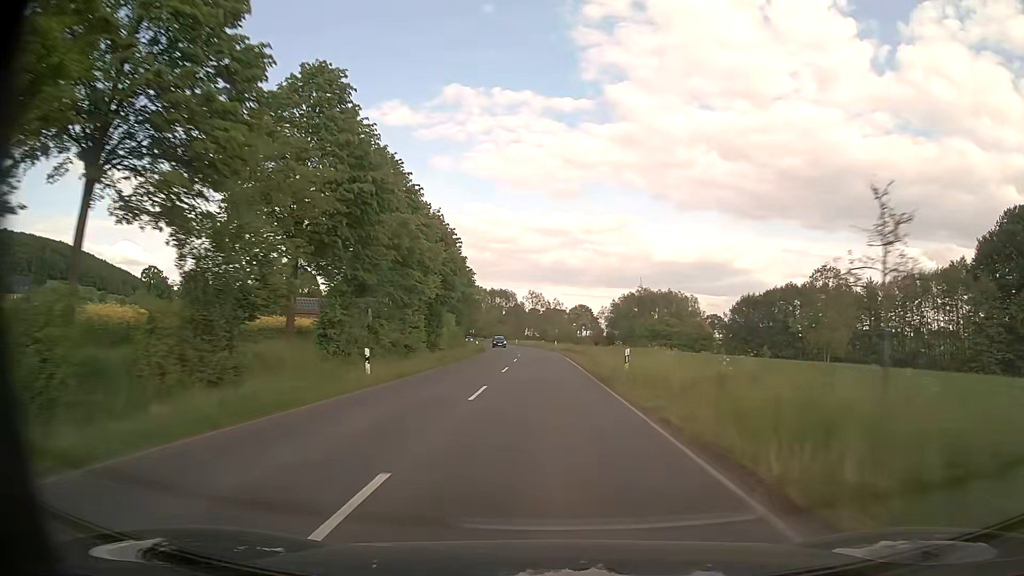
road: secondary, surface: asphalt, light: Day
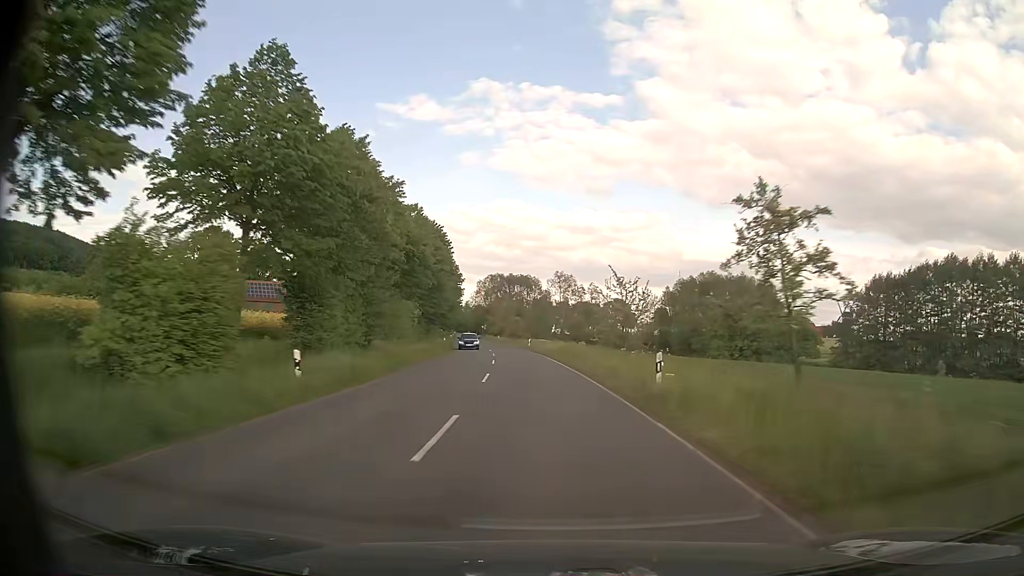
(-0.8, +55.7) m; -2°
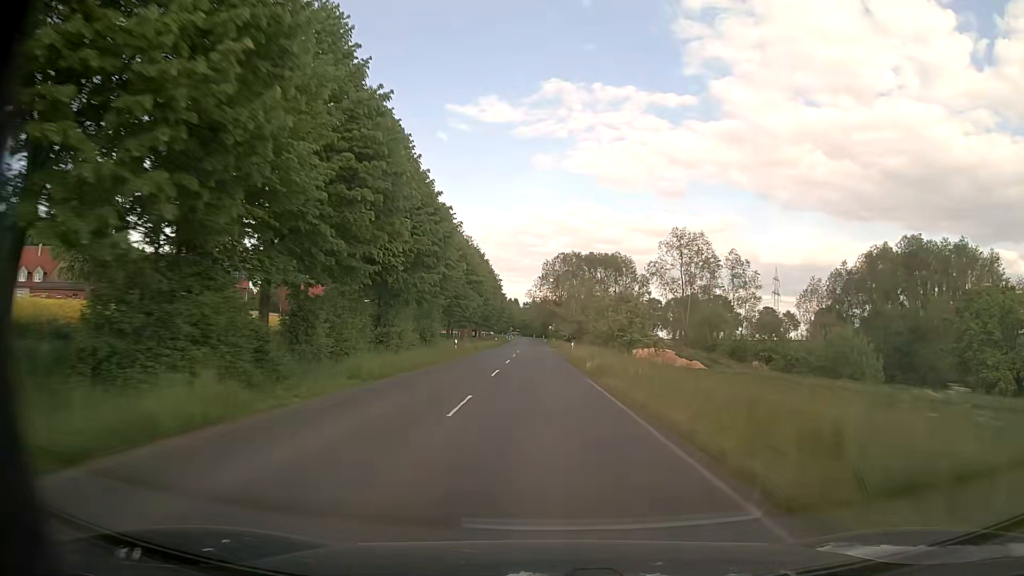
(-4.7, +68.2) m; -6°
(0, +10) (0, +20) (0, +30) (0, +40) (-1, +50) (-1, +60) (-1, +70) (-1, +80) (-2, +90) (-2, +100) m
